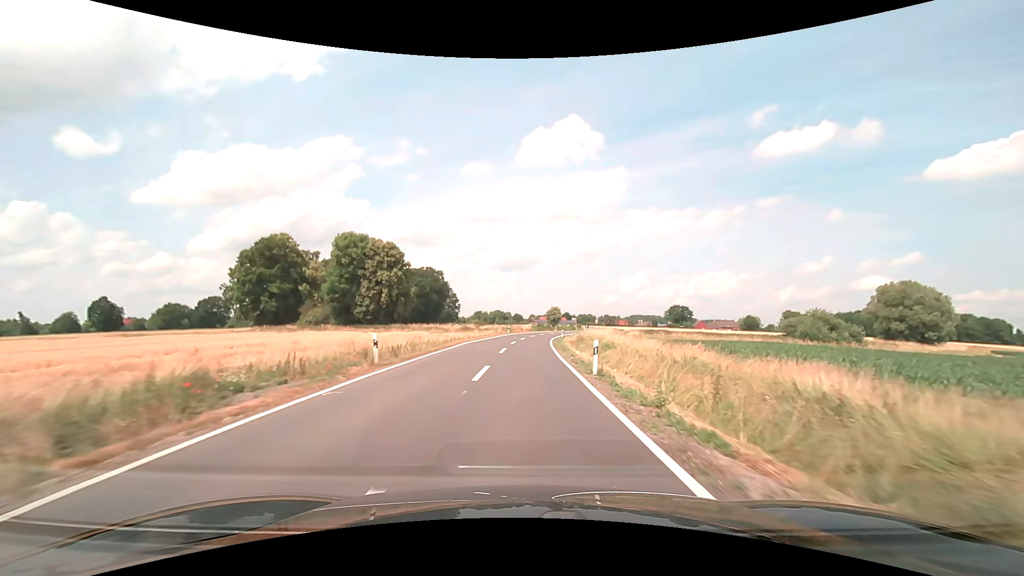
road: secondary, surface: asphalt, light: Day
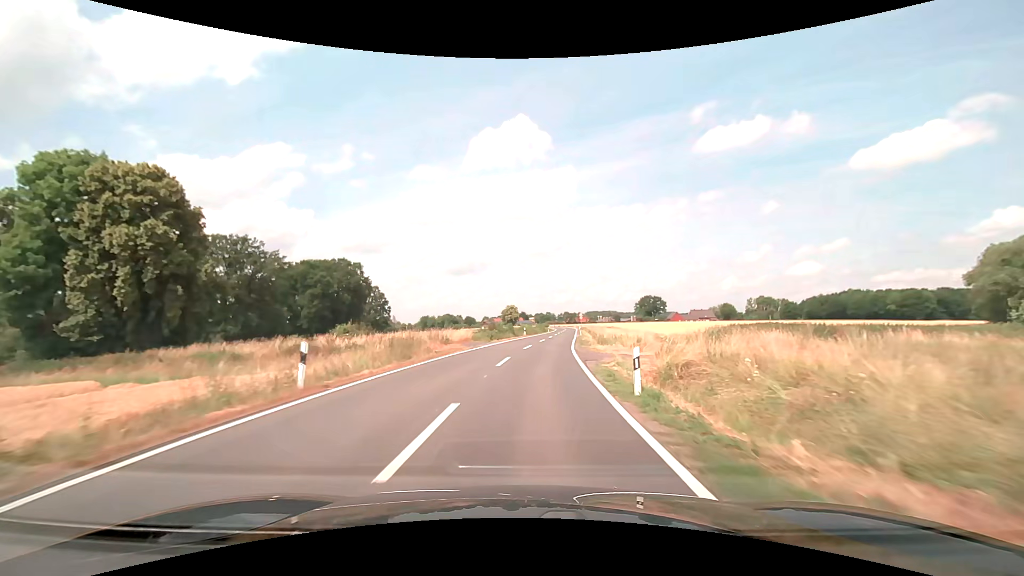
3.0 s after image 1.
(+1.6, +55.5) m; +5°
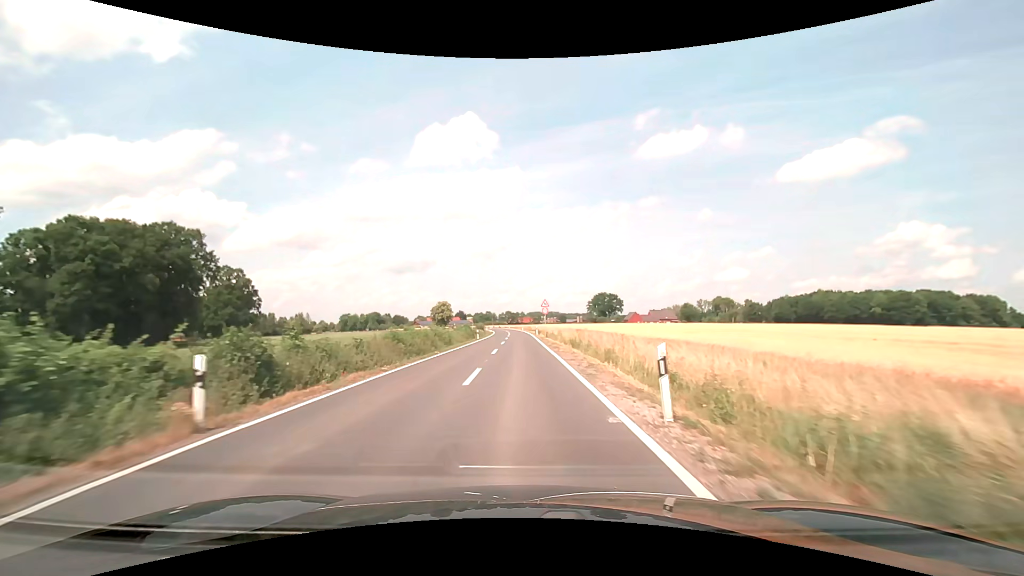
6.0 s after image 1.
(+3.7, +53.0) m; +7°
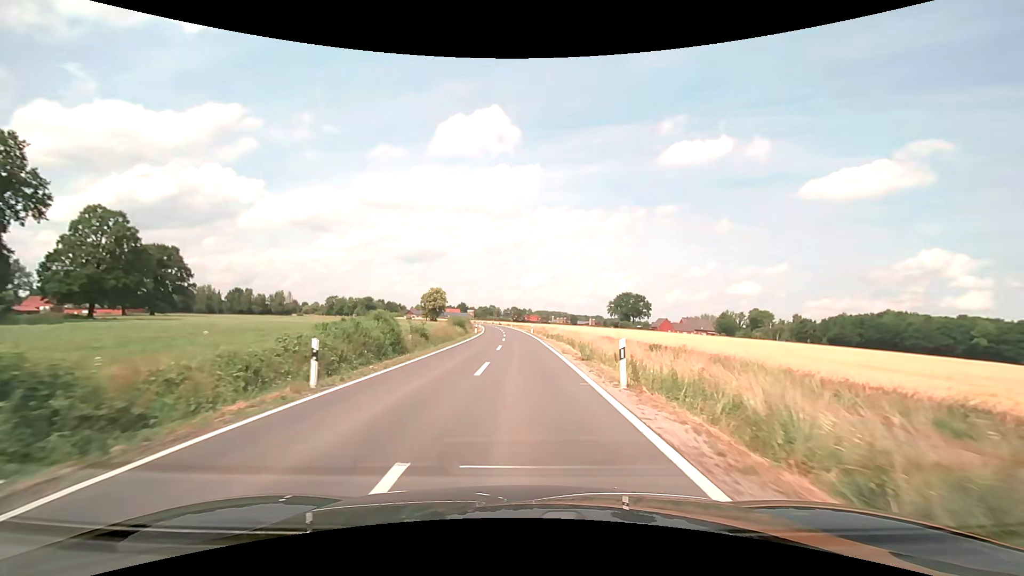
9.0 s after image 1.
(-0.5, +45.8) m; -1°
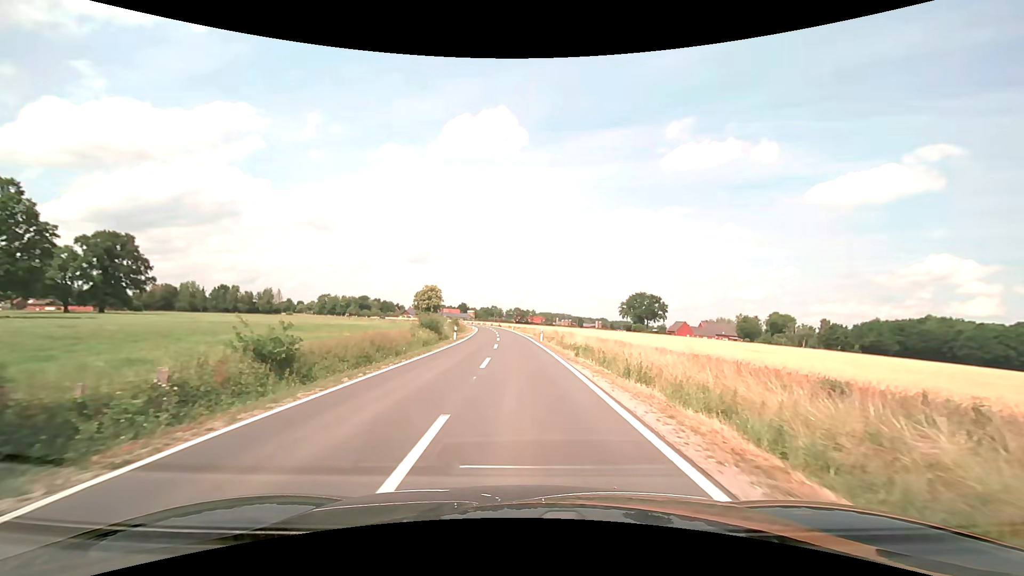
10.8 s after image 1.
(-0.1, +21.3) m; 0°
(0, +10) (0, +20) (0, +30) (-1, +40) (-1, +50) (-1, +60) (-2, +70) (-3, +80) (-4, +90) (-5, +100) m
